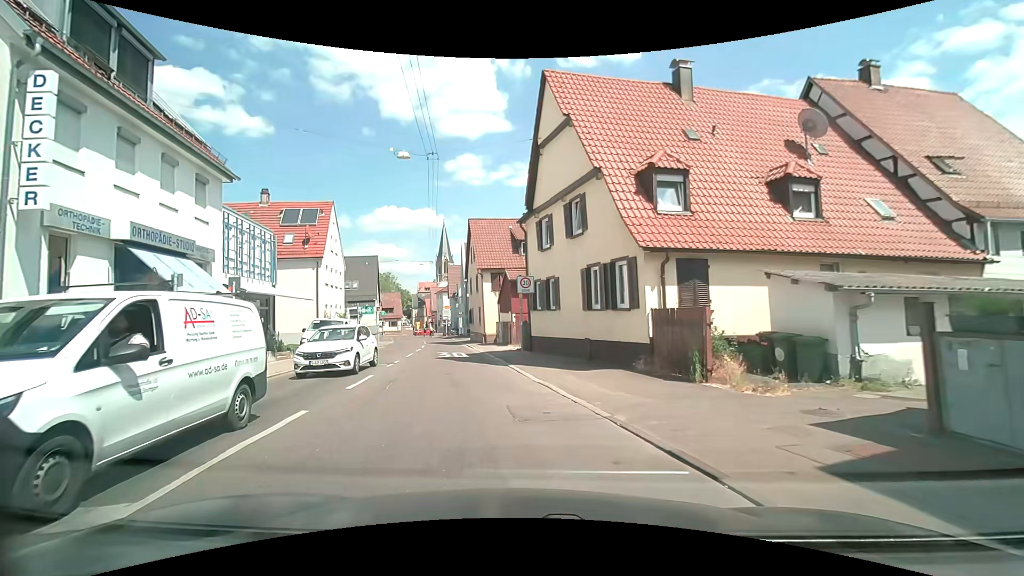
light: Day
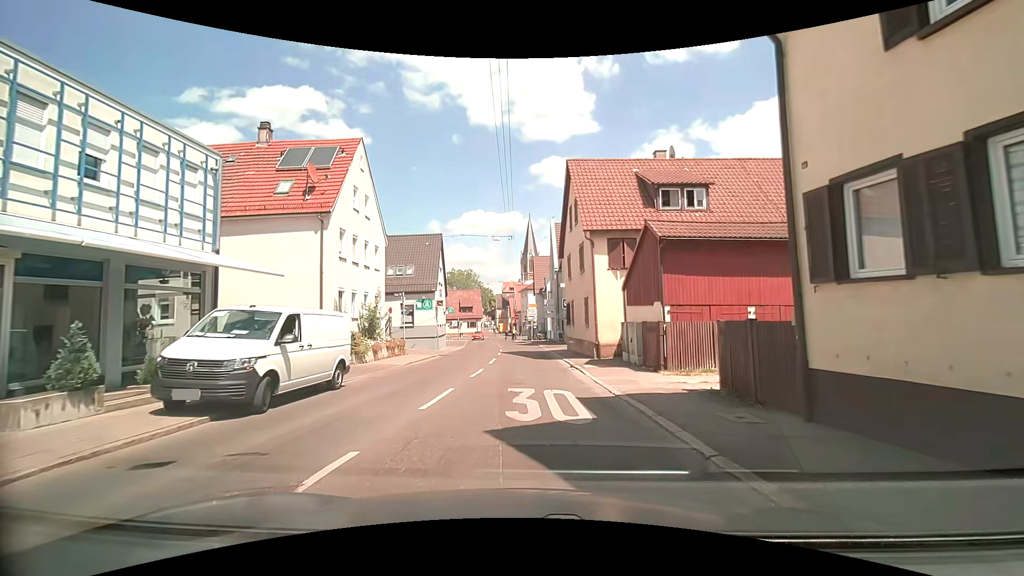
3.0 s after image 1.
(-2.7, +15.1) m; -11°
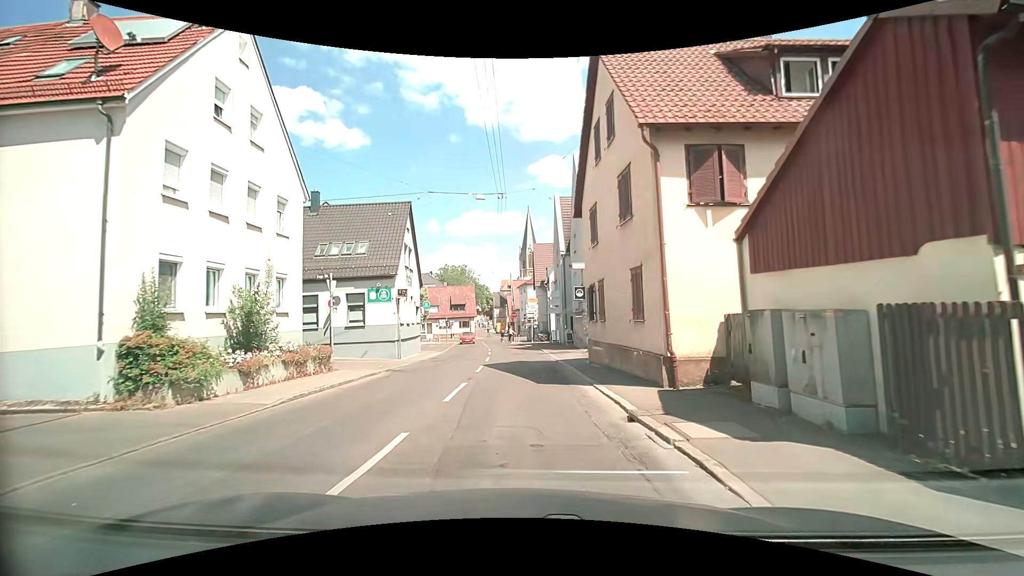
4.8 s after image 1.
(-0.2, +11.0) m; -1°
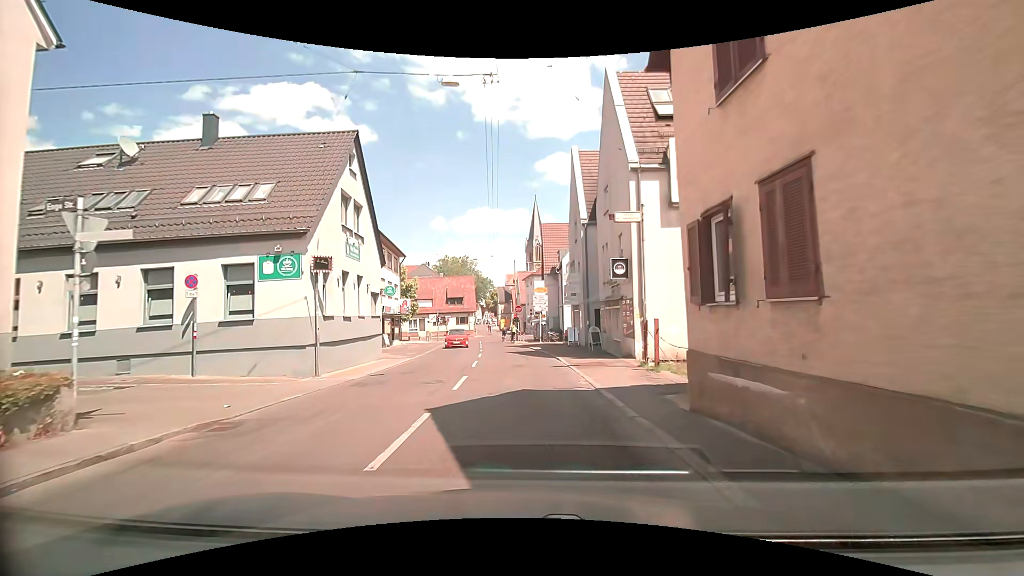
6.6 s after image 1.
(0.0, +11.1) m; +1°
